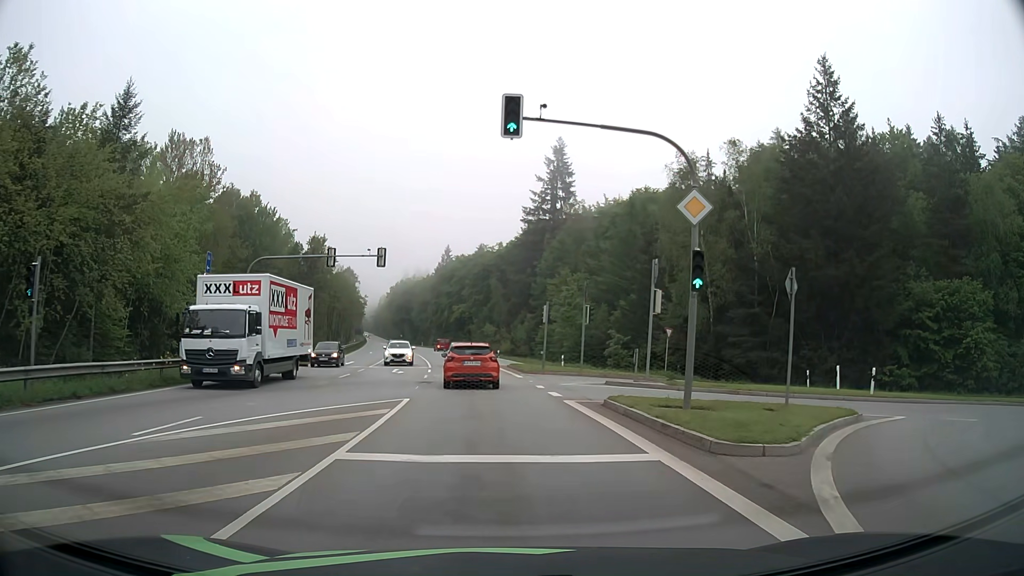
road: secondary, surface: asphalt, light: Day
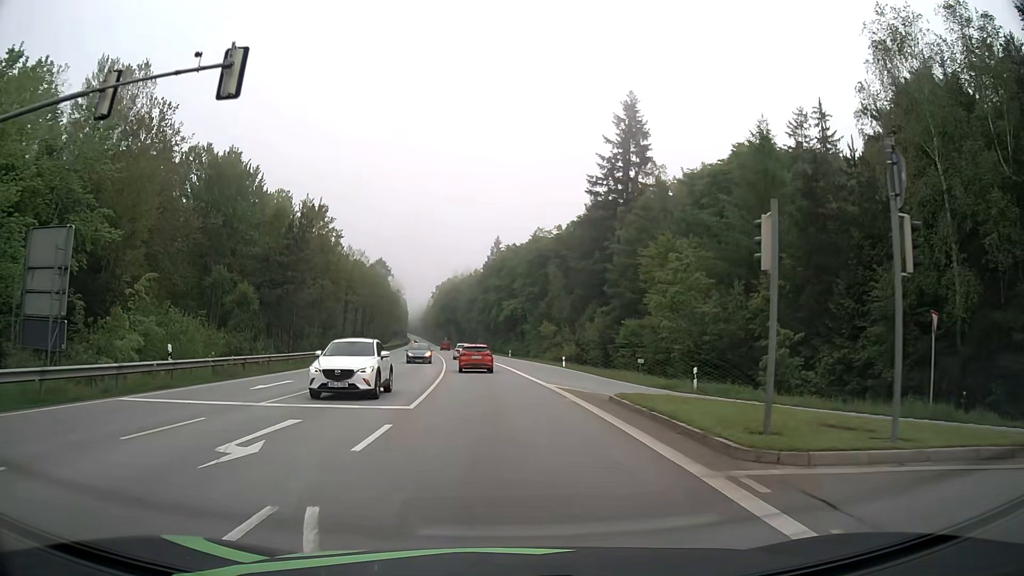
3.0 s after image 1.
(-1.0, +25.1) m; -5°
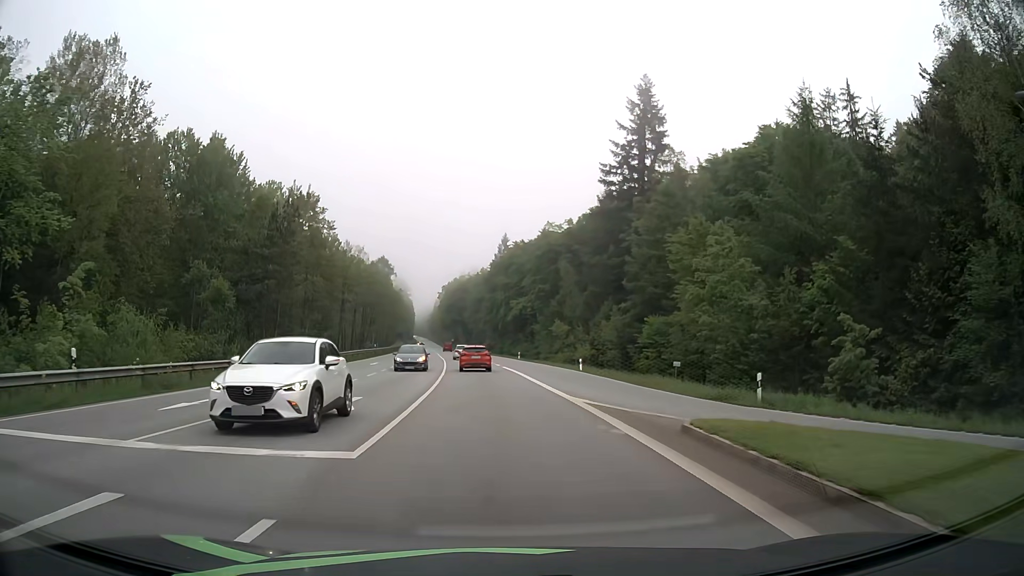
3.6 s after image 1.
(0.0, +6.4) m; -1°
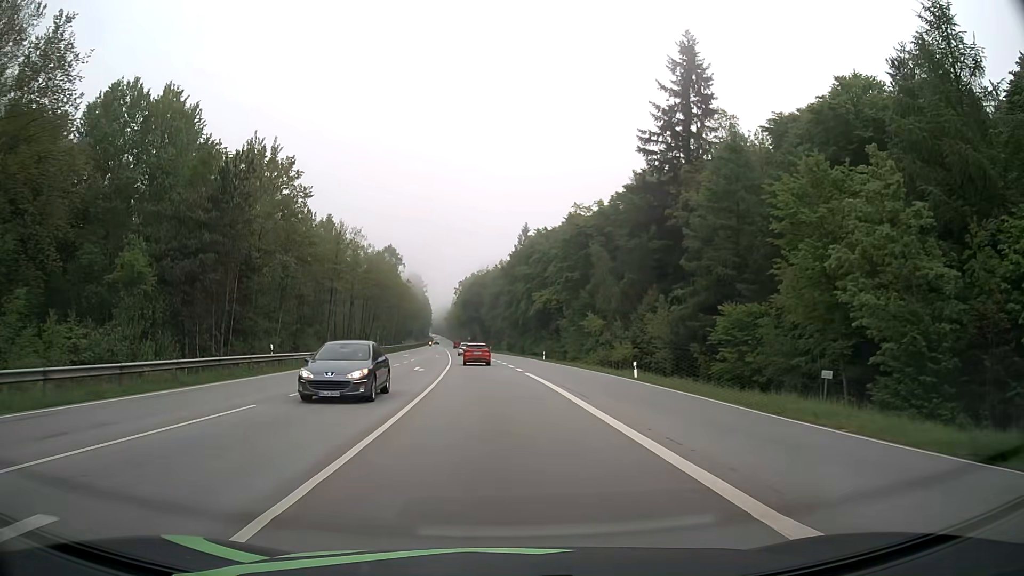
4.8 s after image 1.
(-0.1, +14.1) m; -1°
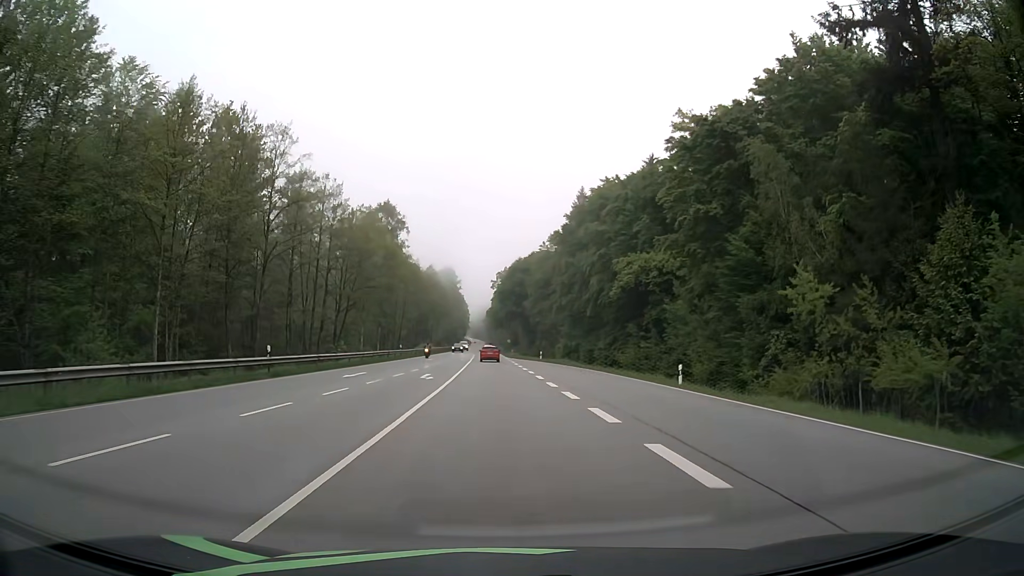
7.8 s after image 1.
(-1.7, +41.7) m; -4°
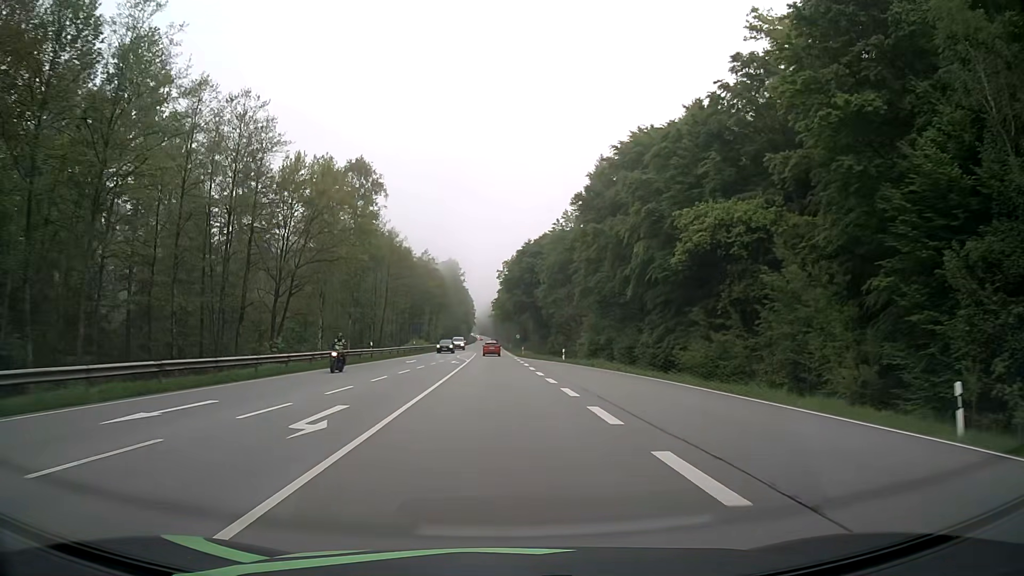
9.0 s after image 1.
(-0.1, +19.0) m; 0°
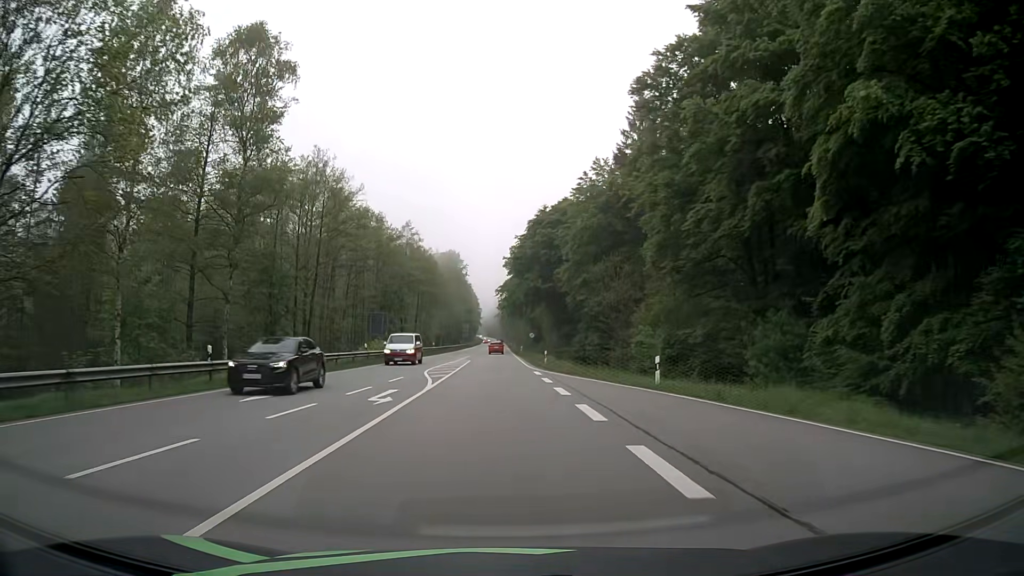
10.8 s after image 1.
(-0.3, +29.8) m; -1°
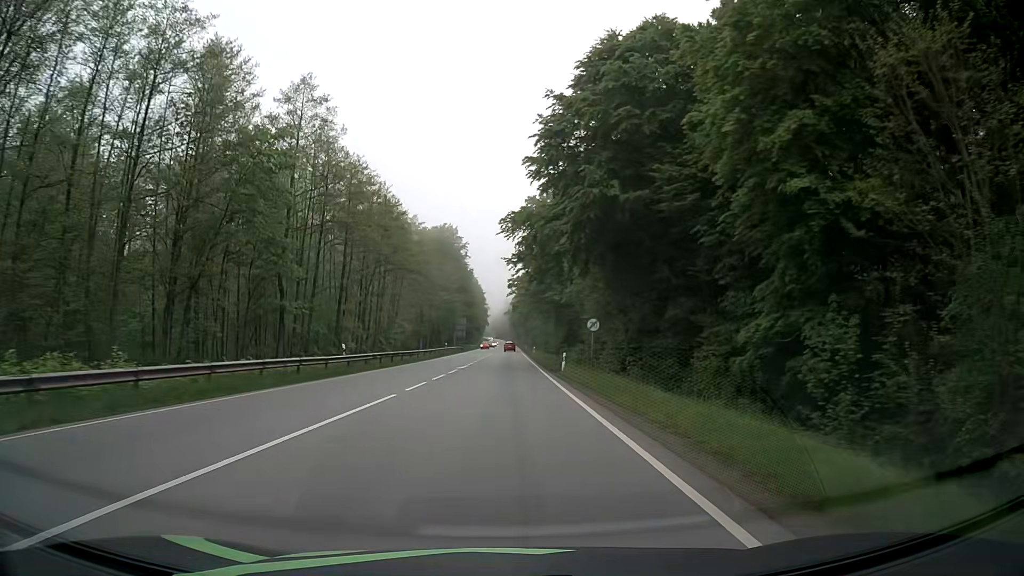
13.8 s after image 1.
(-0.9, +51.4) m; -2°
(0, +10) (0, +20) (0, +30) (0, +40) (0, +50) (+1, +60) (+1, +70) (+1, +80) (+1, +90) (+1, +100) m
